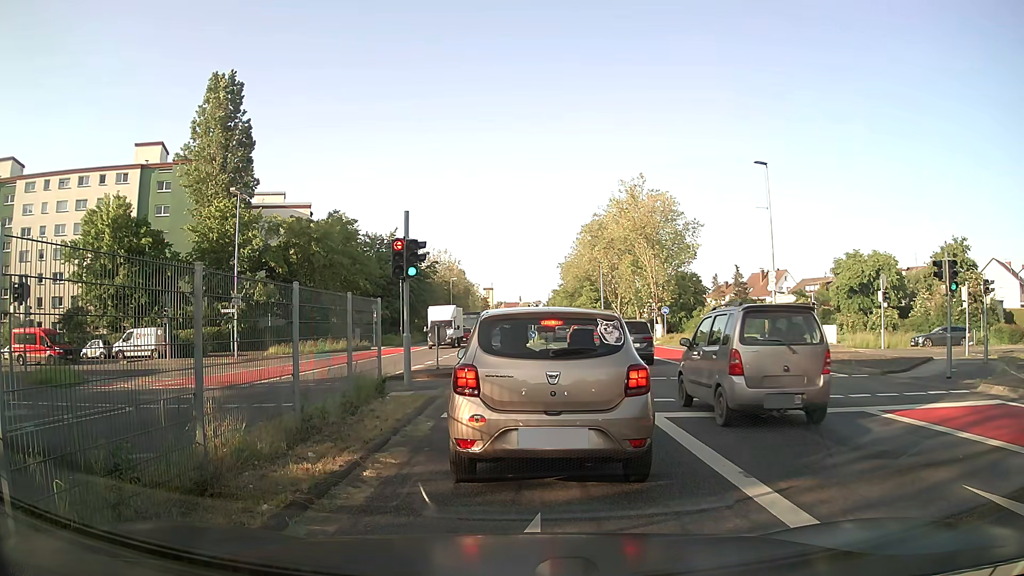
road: residential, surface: asphalt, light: Day
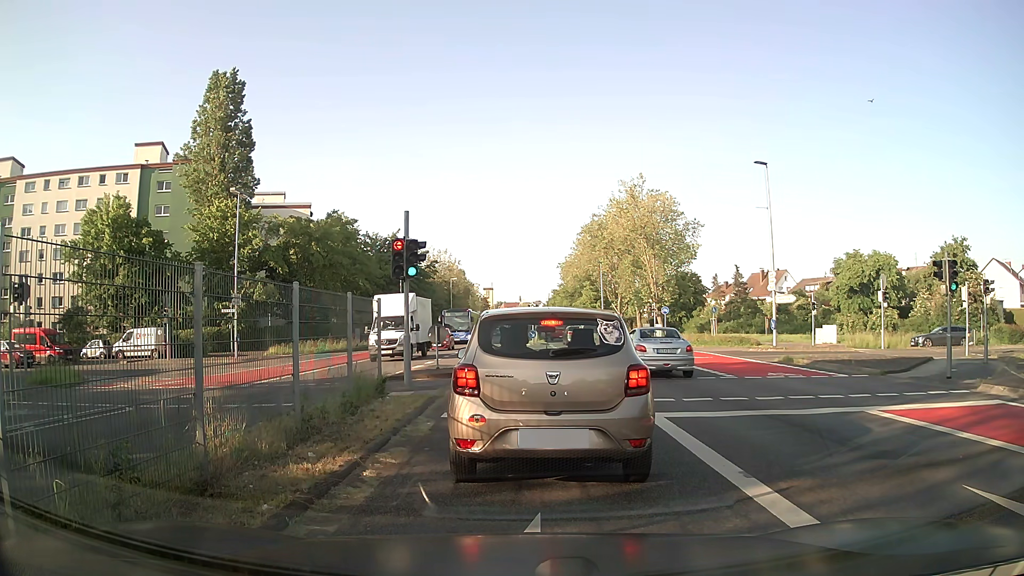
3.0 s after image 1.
(0.0, 0.0) m; 0°
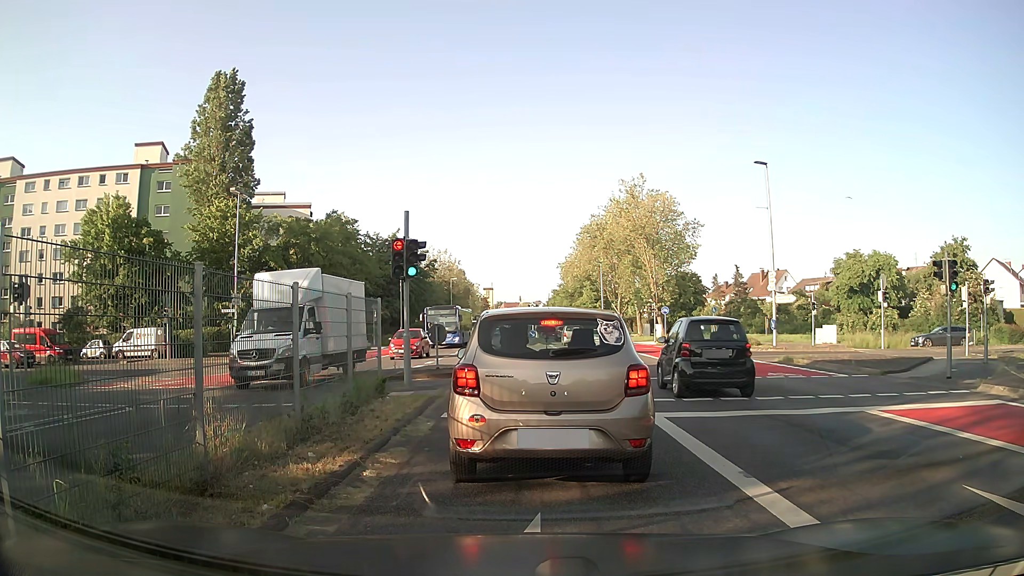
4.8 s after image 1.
(0.0, 0.0) m; 0°
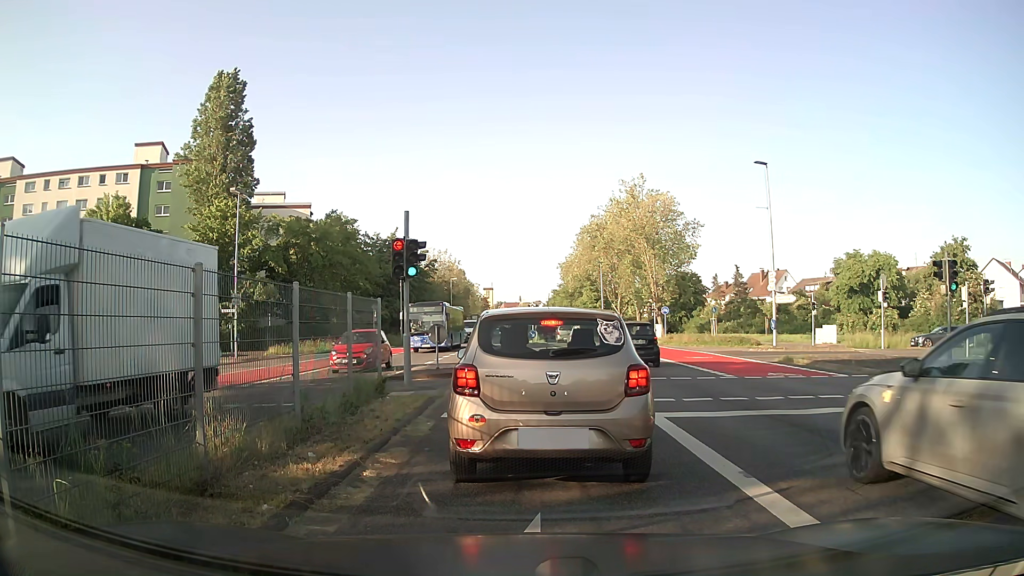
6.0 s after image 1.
(0.0, 0.0) m; 0°
